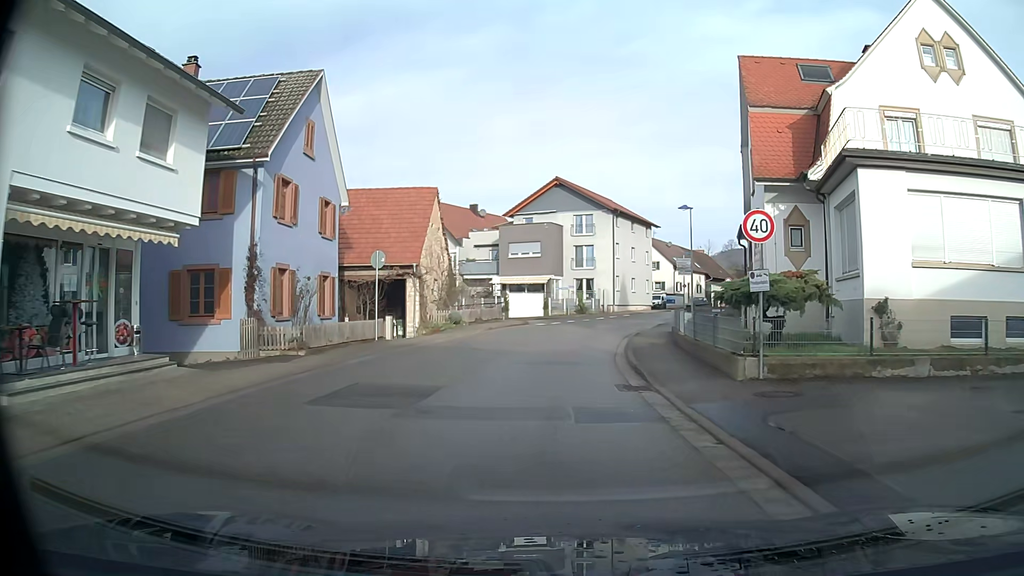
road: secondary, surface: asphalt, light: Day
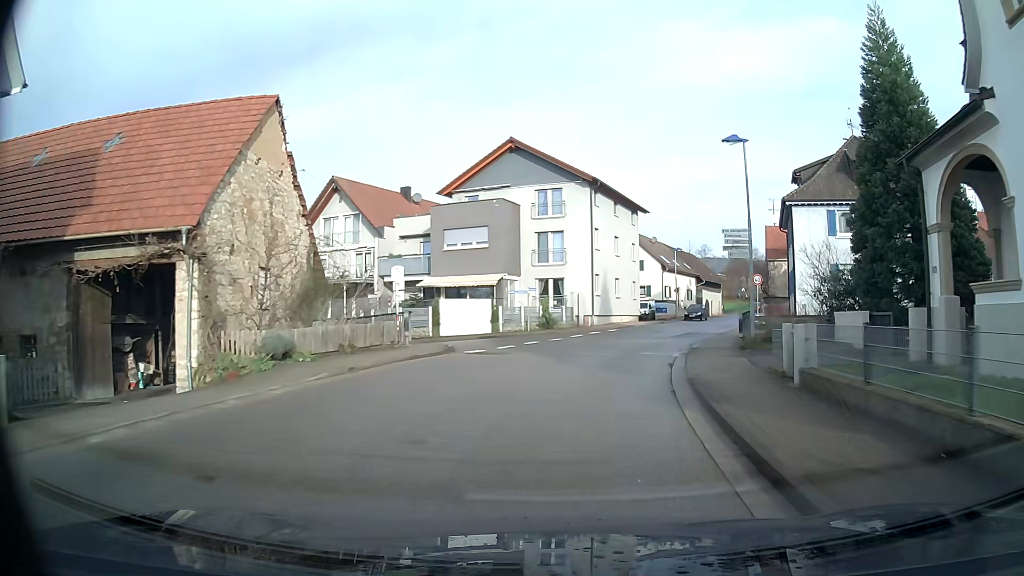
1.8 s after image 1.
(+0.5, +17.1) m; +5°
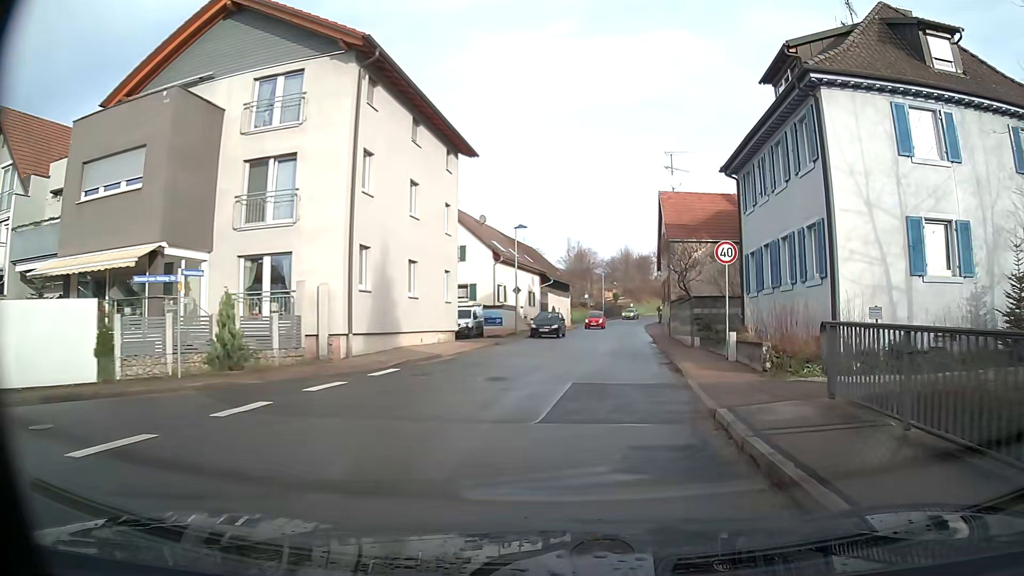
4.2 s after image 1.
(+2.5, +22.3) m; +15°
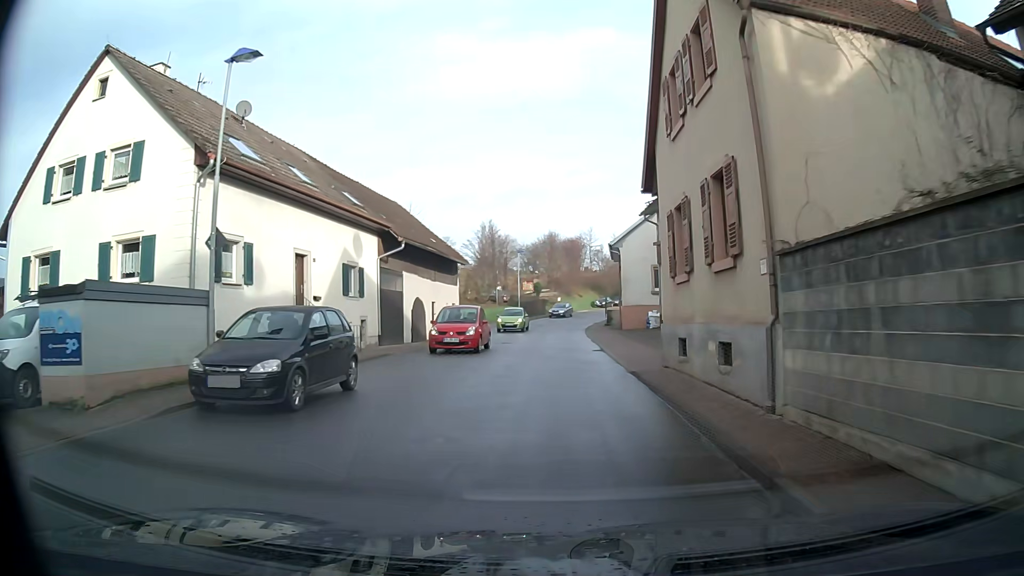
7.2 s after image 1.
(+1.7, +28.3) m; +4°
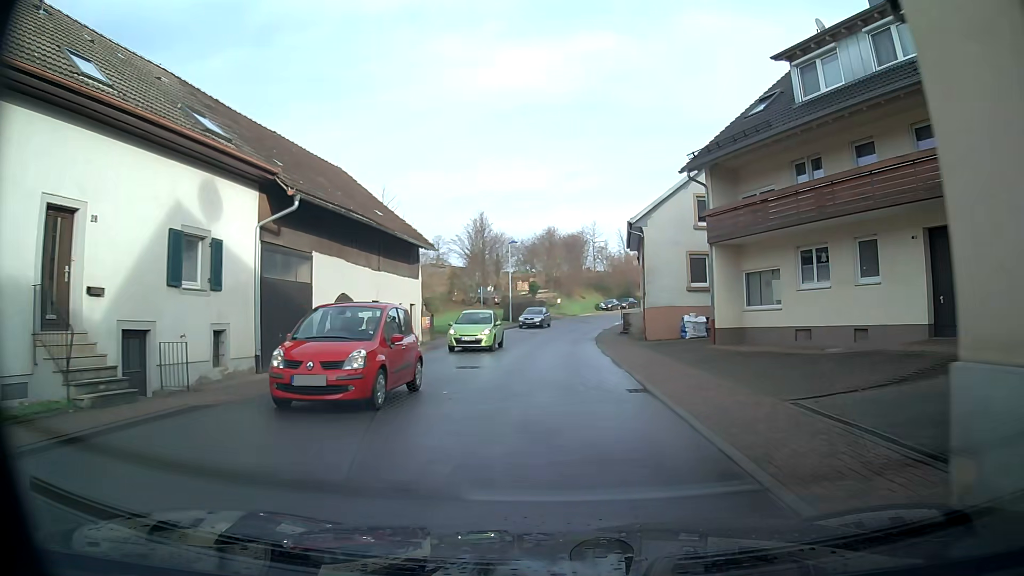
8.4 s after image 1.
(+0.1, +11.5) m; +1°
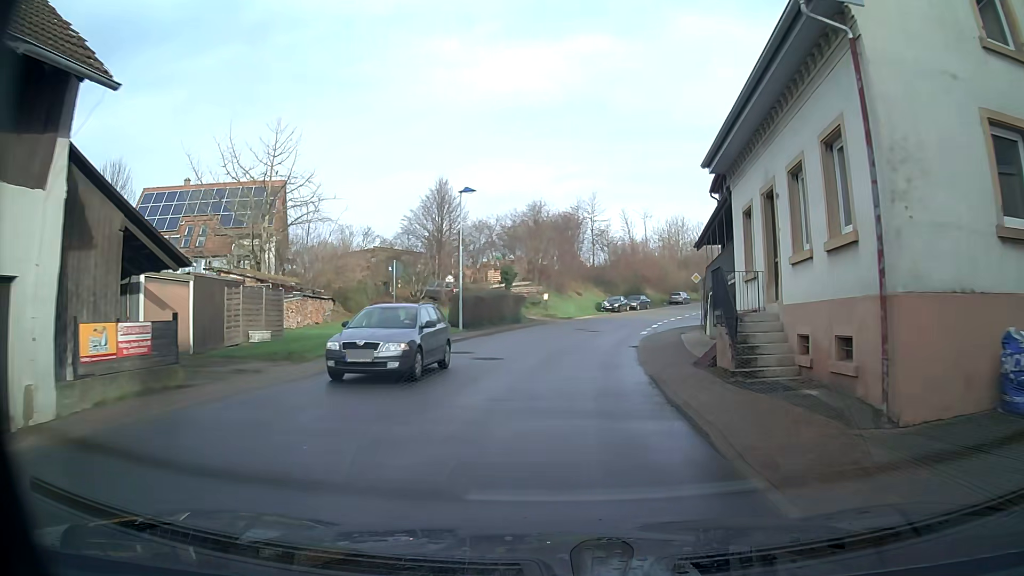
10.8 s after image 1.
(0.0, +23.0) m; +1°
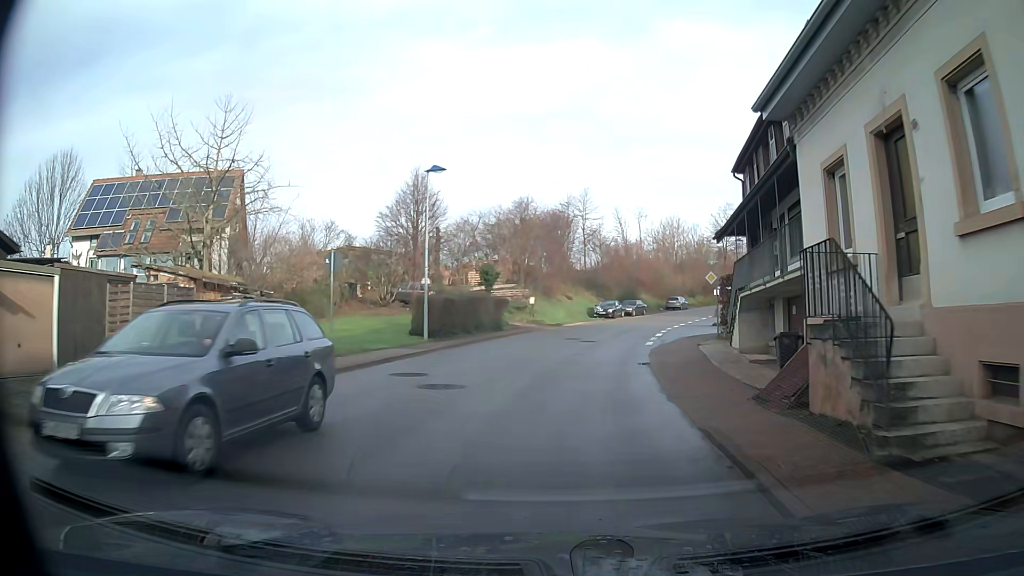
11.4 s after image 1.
(0.0, +5.7) m; +1°
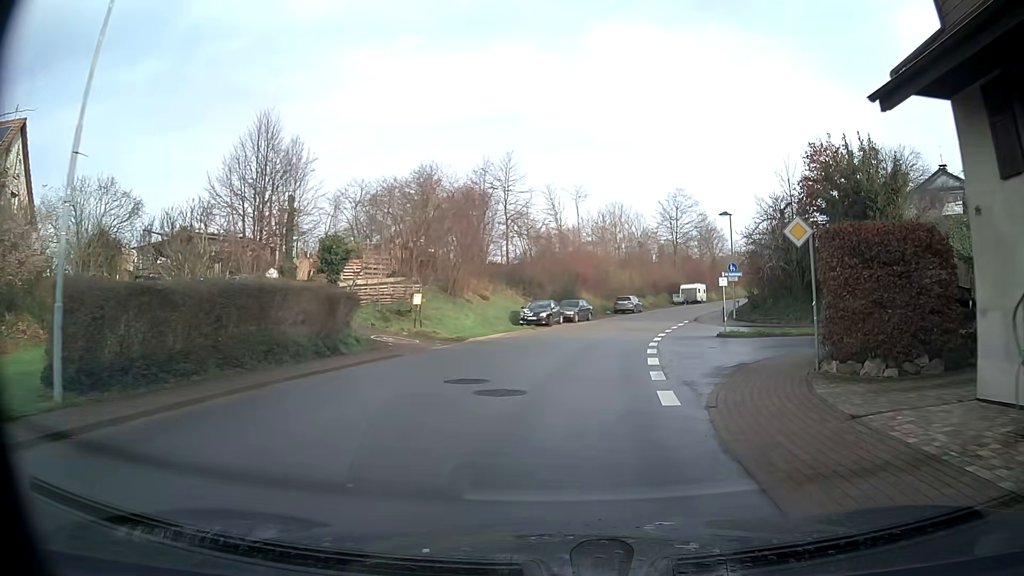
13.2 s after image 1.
(+1.0, +17.0) m; +6°
